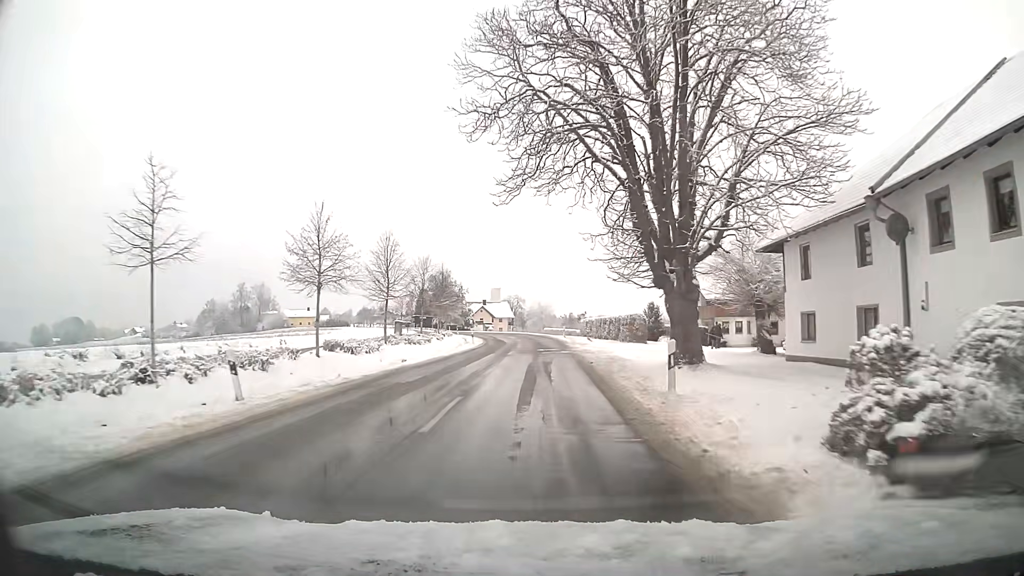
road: tertiary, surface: asphalt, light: Day
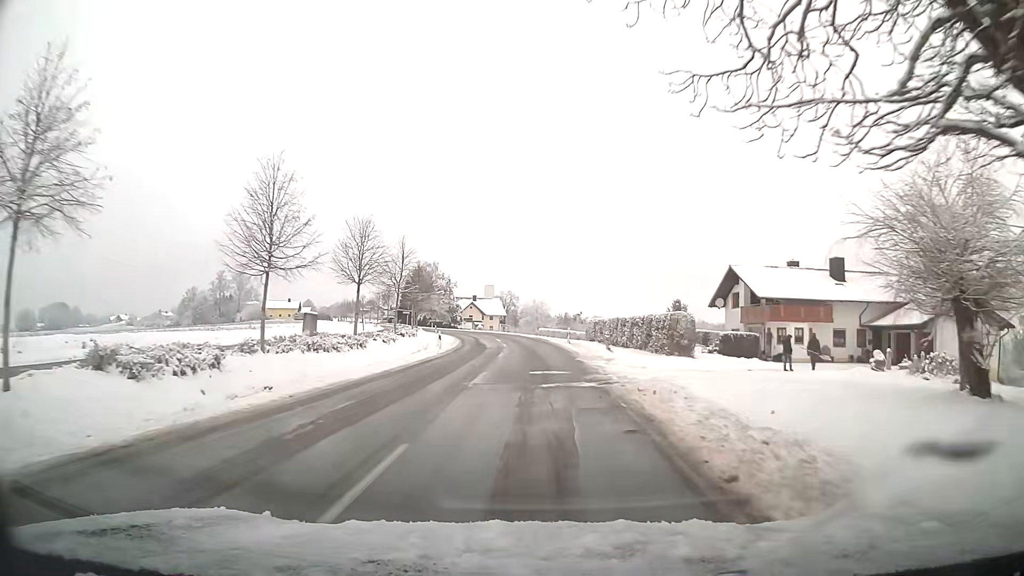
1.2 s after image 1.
(0.0, +15.7) m; 0°
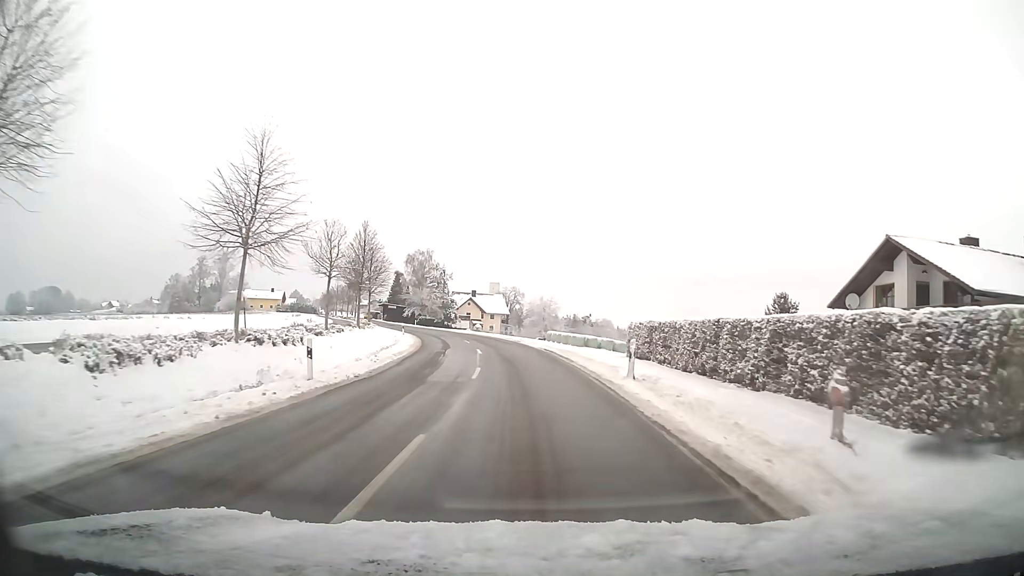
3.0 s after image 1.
(0.0, +23.4) m; -1°
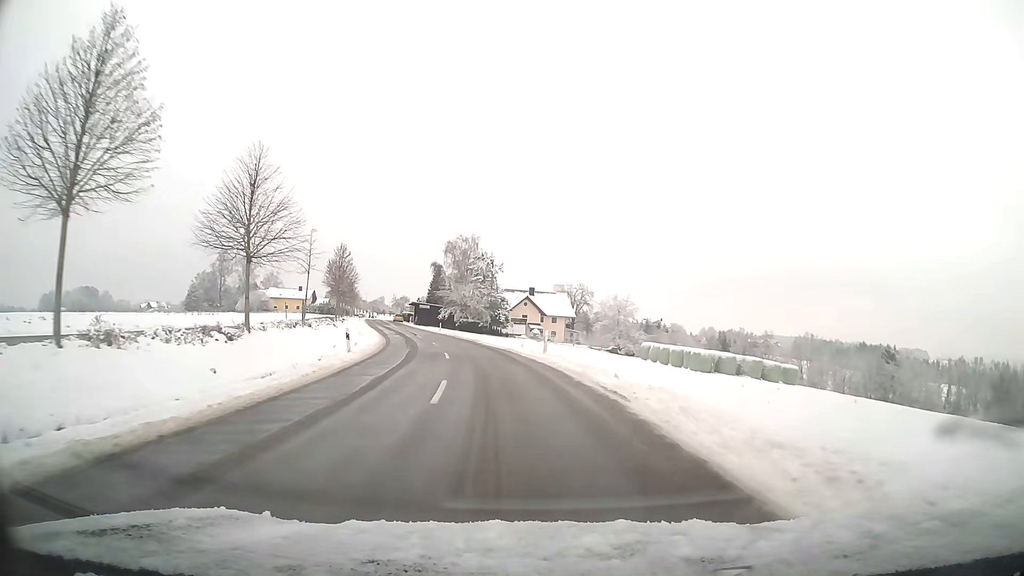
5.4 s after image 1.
(-1.3, +31.2) m; -6°
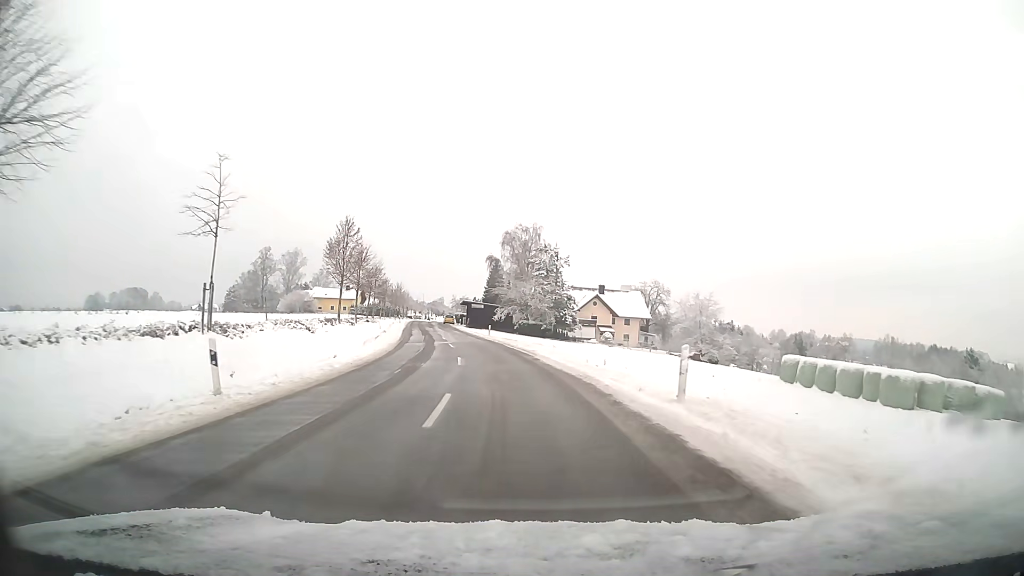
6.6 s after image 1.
(-0.7, +15.7) m; -5°
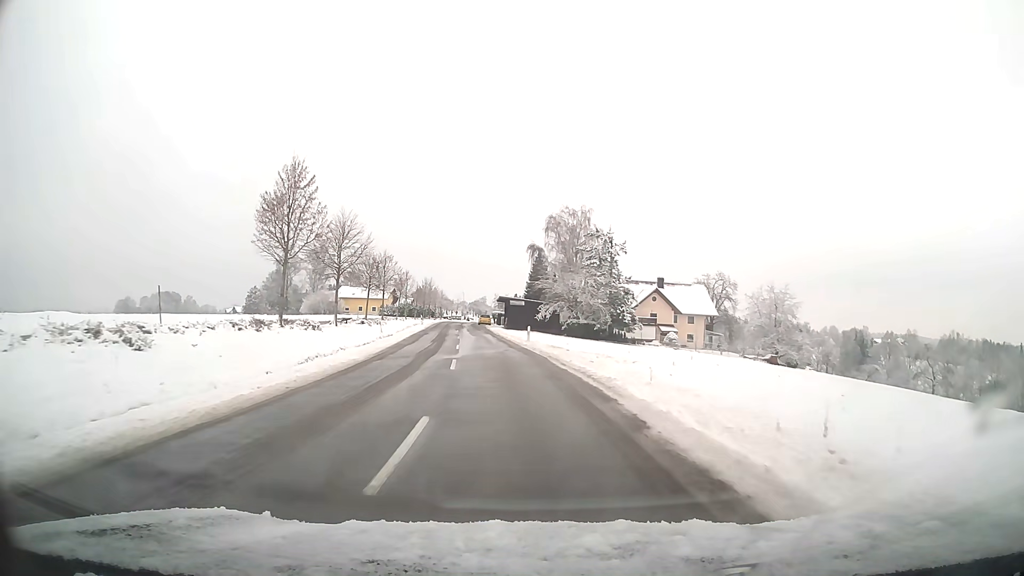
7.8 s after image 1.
(-0.6, +15.8) m; -4°
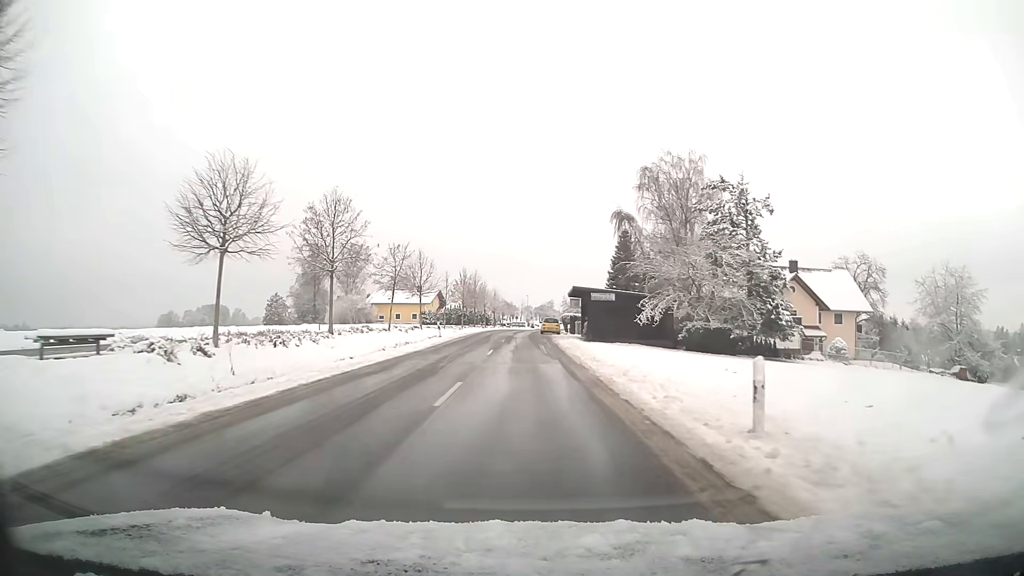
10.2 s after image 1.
(-1.7, +30.9) m; -5°
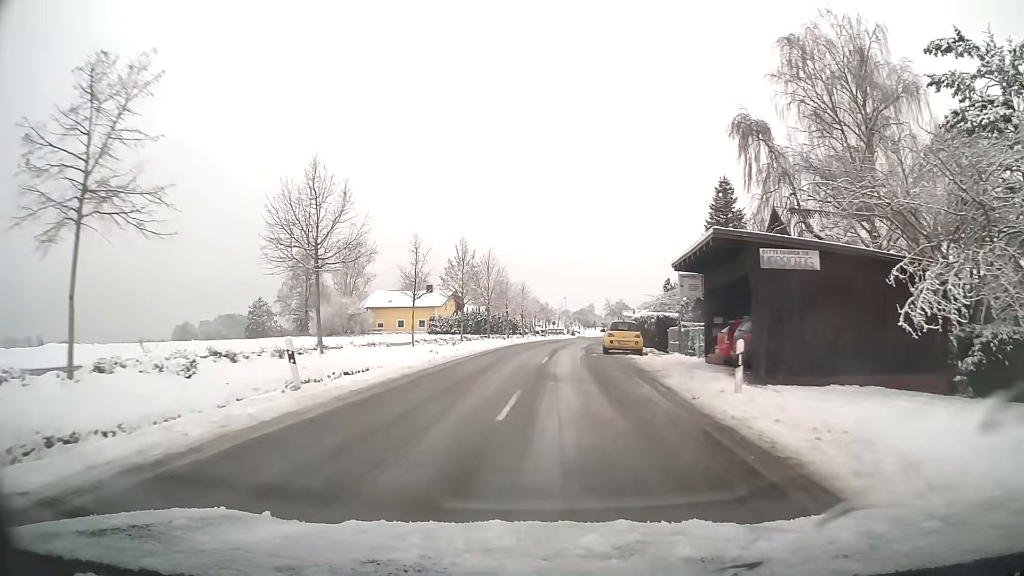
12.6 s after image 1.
(-0.8, +29.8) m; -3°
(0, +10) (0, +20) (+1, +30) (+2, +40) (+3, +50) (+4, +60) (+6, +70) (+7, +80) (+8, +90) (+9, +99) m
